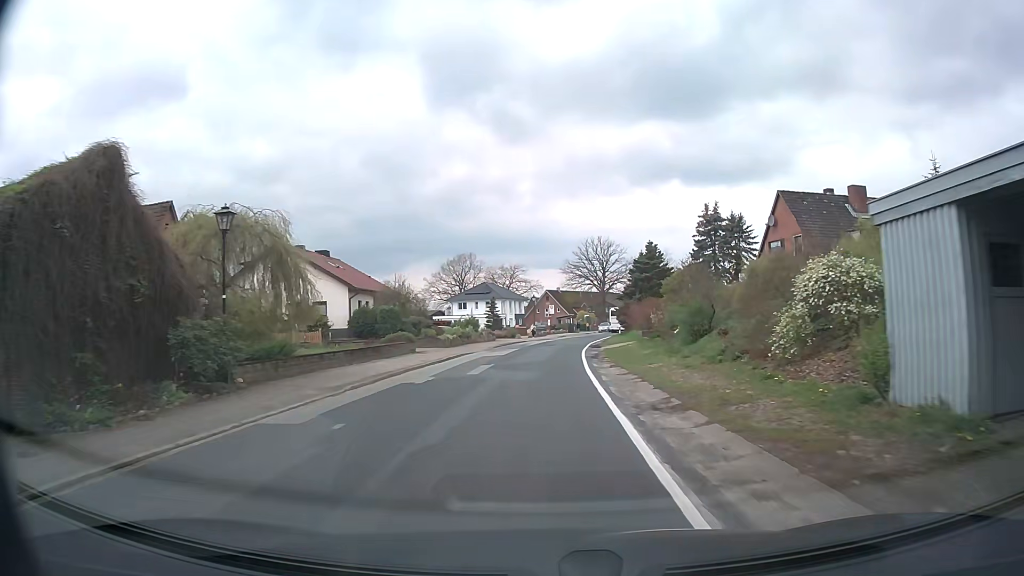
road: secondary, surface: asphalt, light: Day
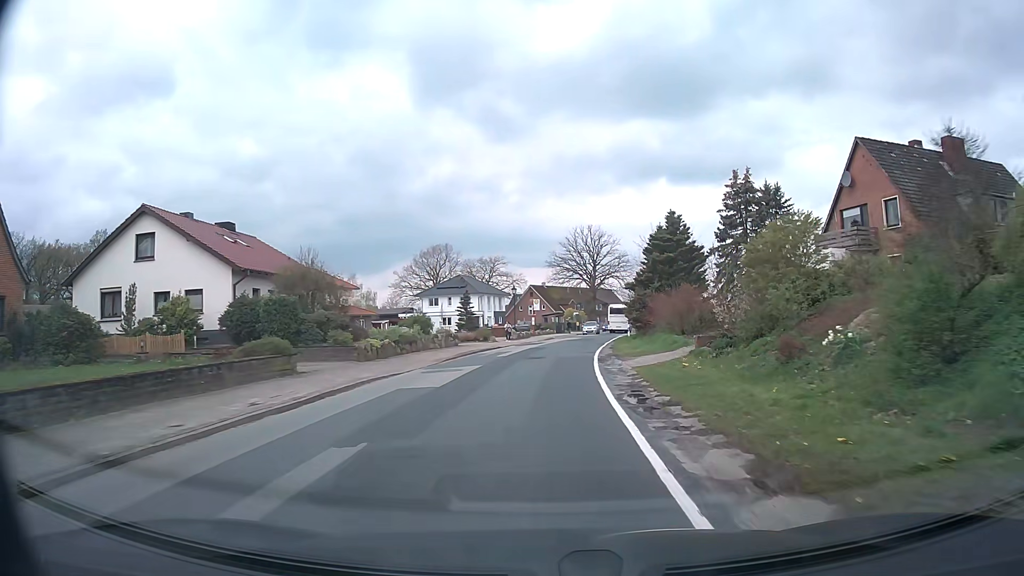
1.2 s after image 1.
(-0.1, +15.5) m; 0°
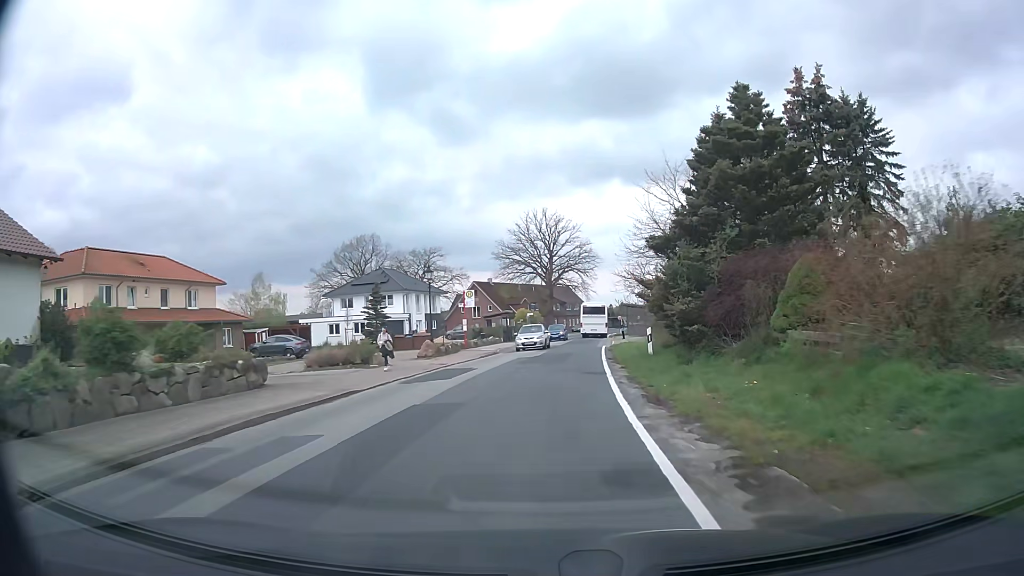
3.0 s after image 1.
(+0.9, +23.3) m; +4°
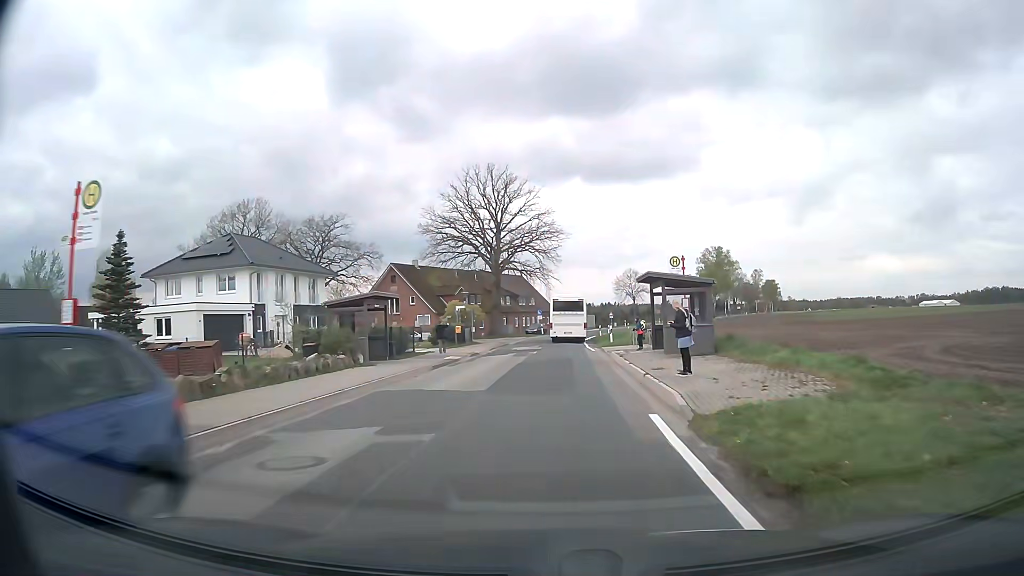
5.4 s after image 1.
(+1.6, +31.0) m; +4°
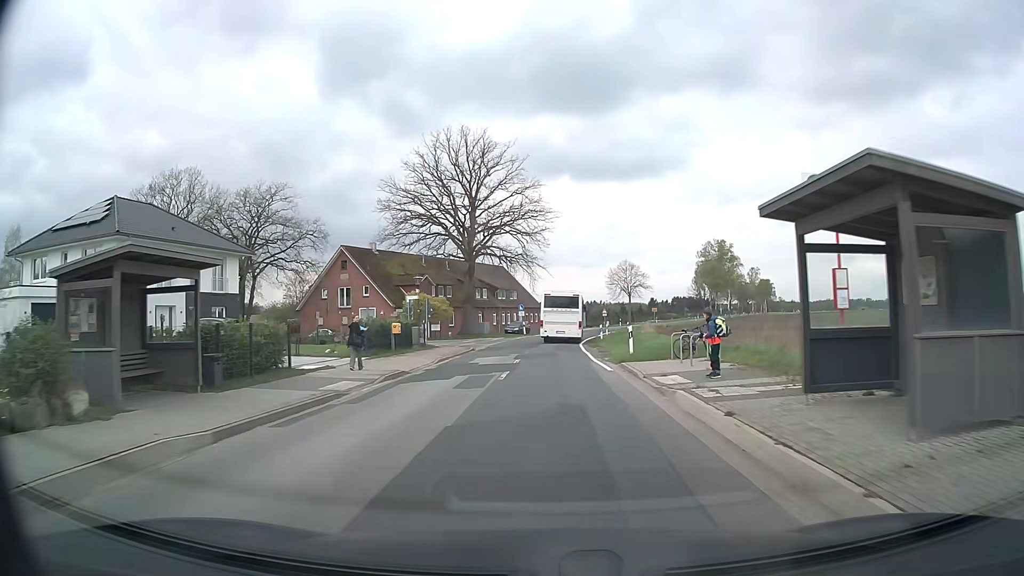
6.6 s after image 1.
(+0.2, +14.7) m; +2°
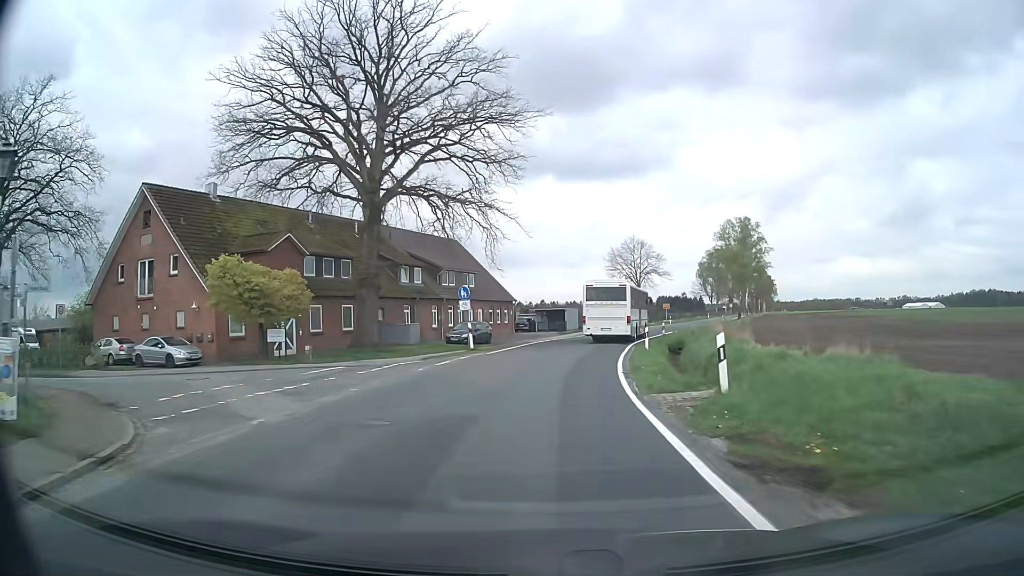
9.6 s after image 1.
(+0.5, +32.6) m; +1°
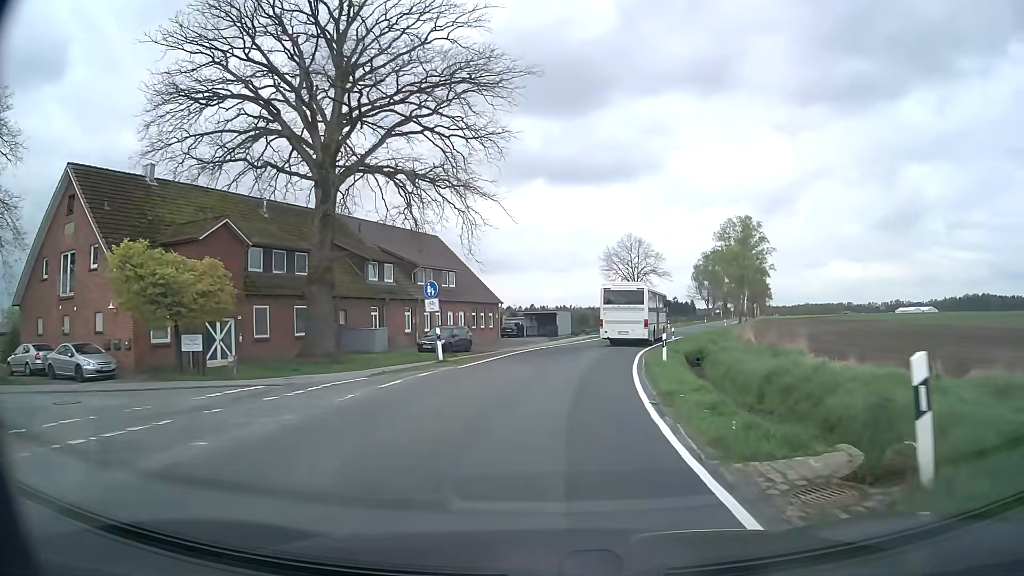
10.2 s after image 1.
(+0.1, +6.4) m; +1°
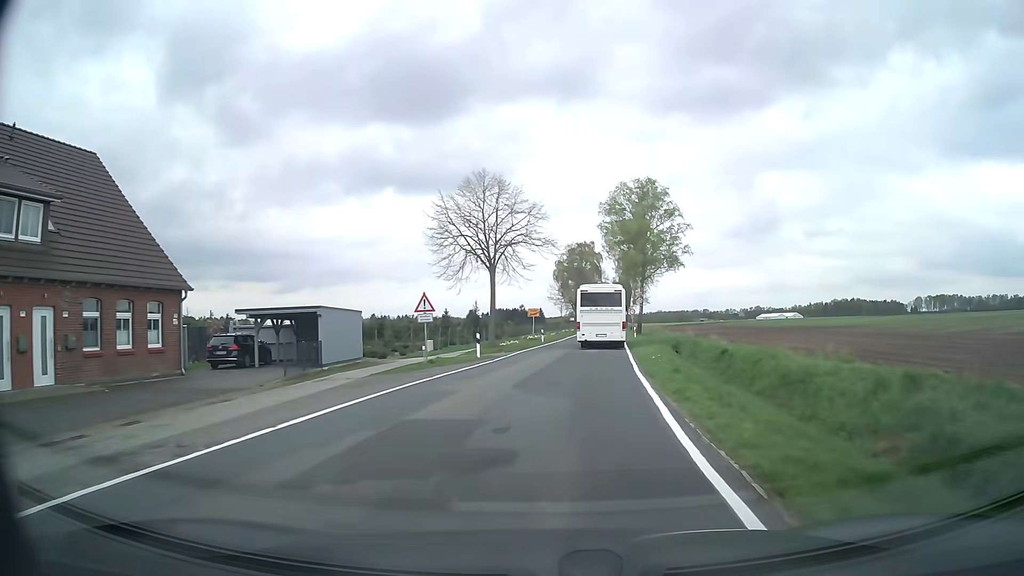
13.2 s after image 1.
(+4.0, +34.4) m; +14°
(0, +10) (+1, +20) (+2, +30) (+3, +40) (+5, +50) (+6, +60) (+7, +70) (+8, +80) (+9, +90) (+10, +99) m
